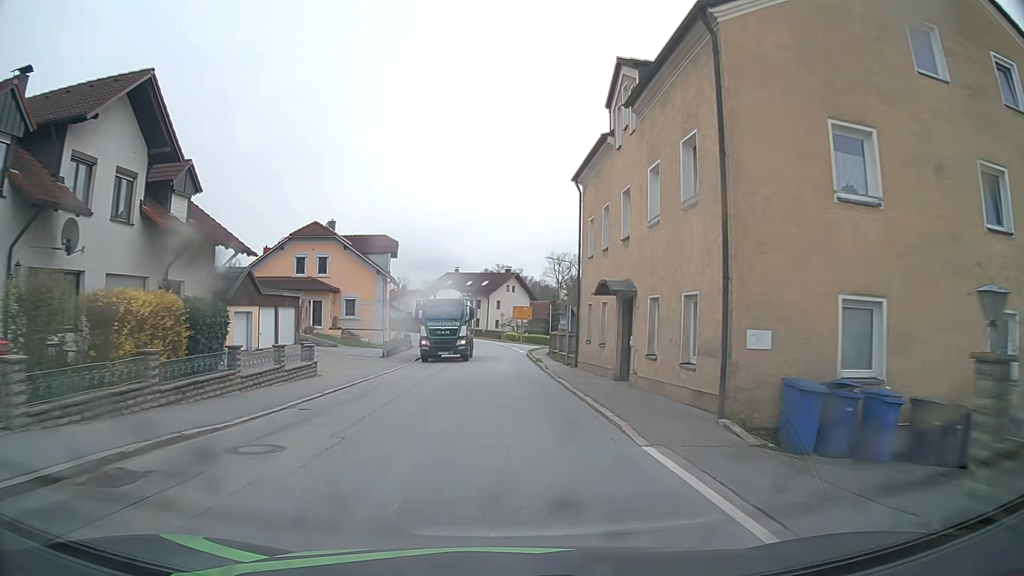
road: secondary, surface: asphalt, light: Day
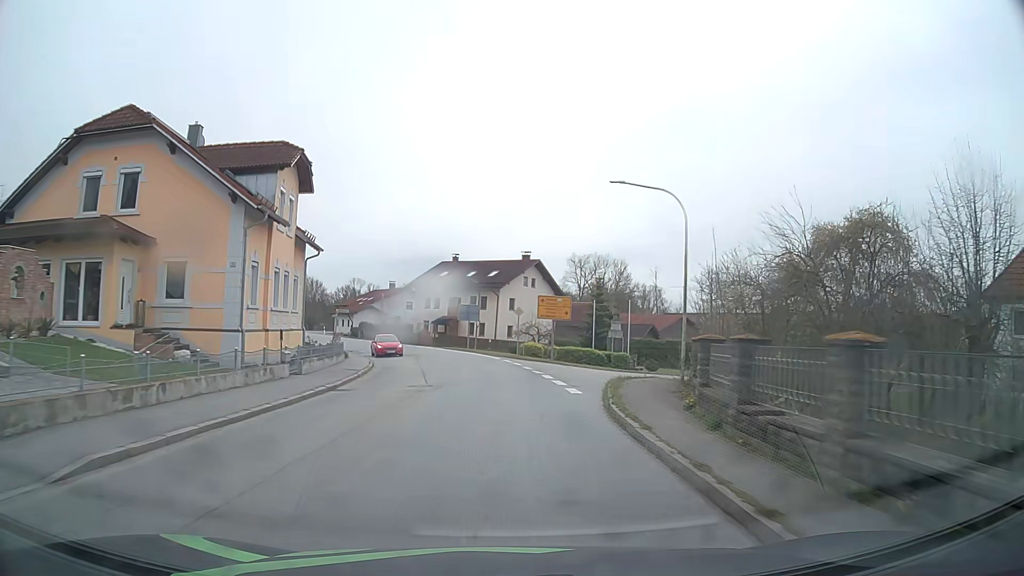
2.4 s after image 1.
(-0.4, +29.5) m; -1°
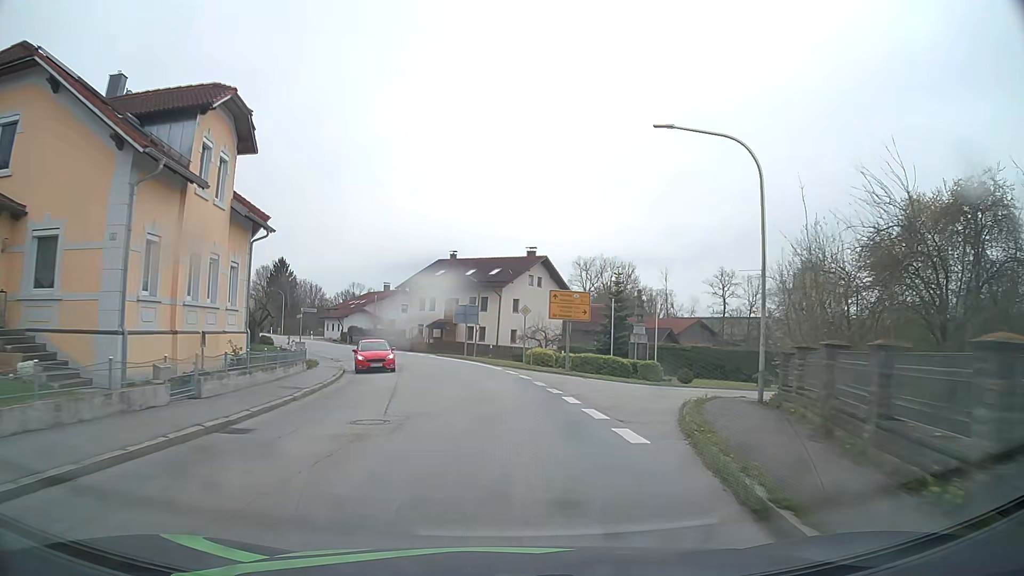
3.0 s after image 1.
(0.0, +7.5) m; 0°
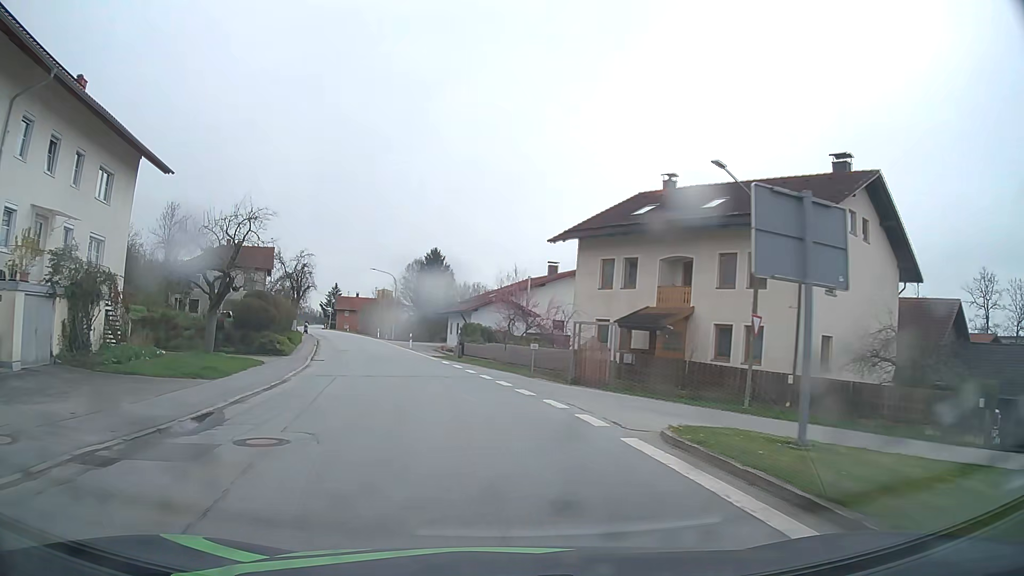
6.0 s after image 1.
(-4.0, +37.5) m; -16°
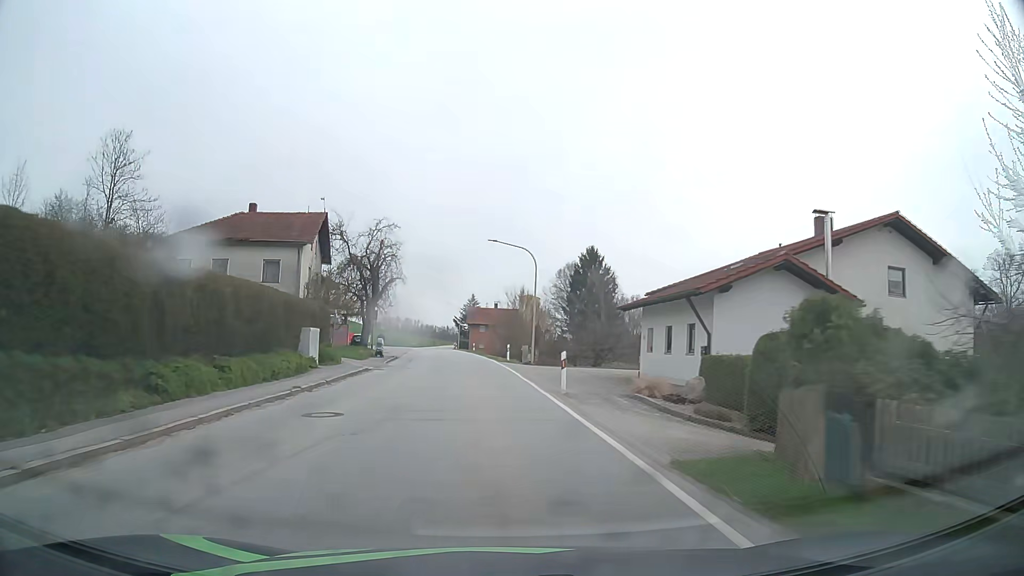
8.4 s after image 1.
(-4.0, +30.8) m; -13°
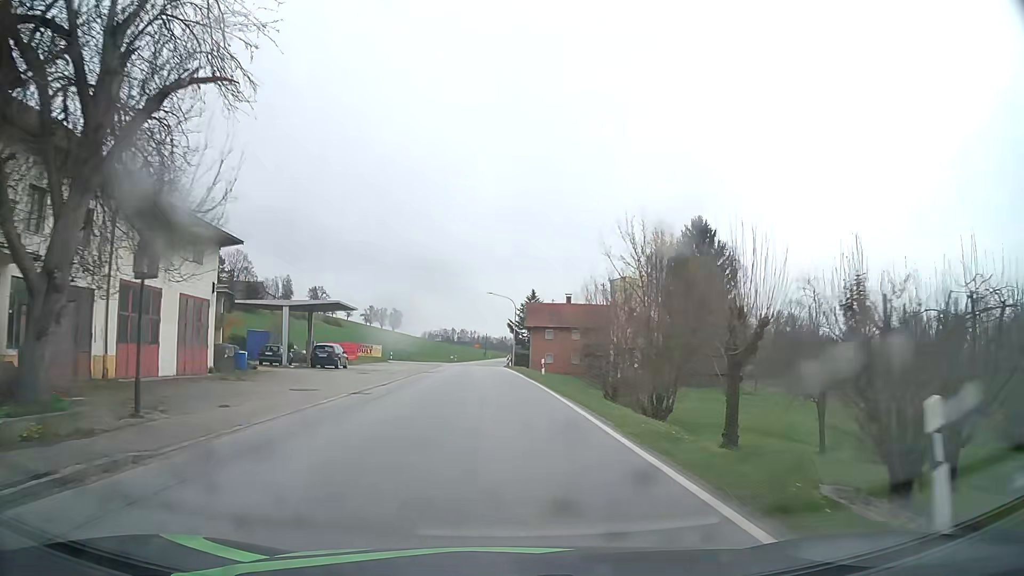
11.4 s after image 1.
(-2.1, +38.8) m; -5°
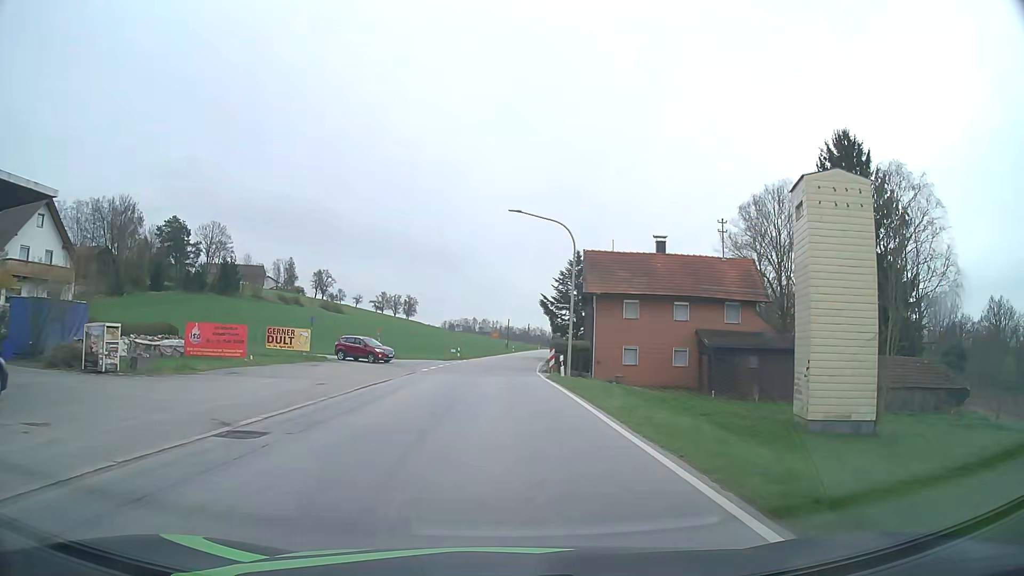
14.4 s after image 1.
(-1.1, +37.2) m; -2°
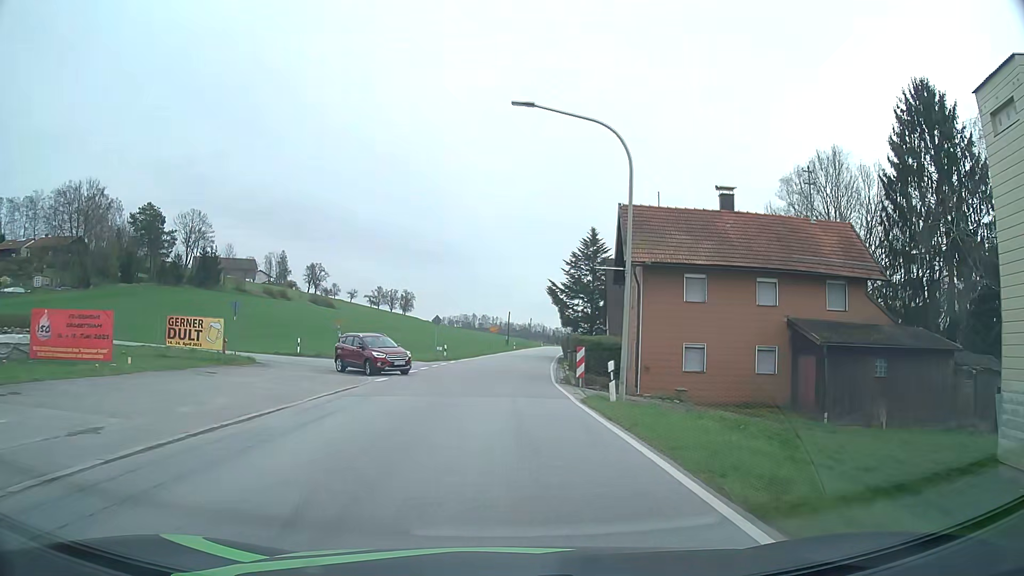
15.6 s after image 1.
(-0.1, +13.2) m; 0°
